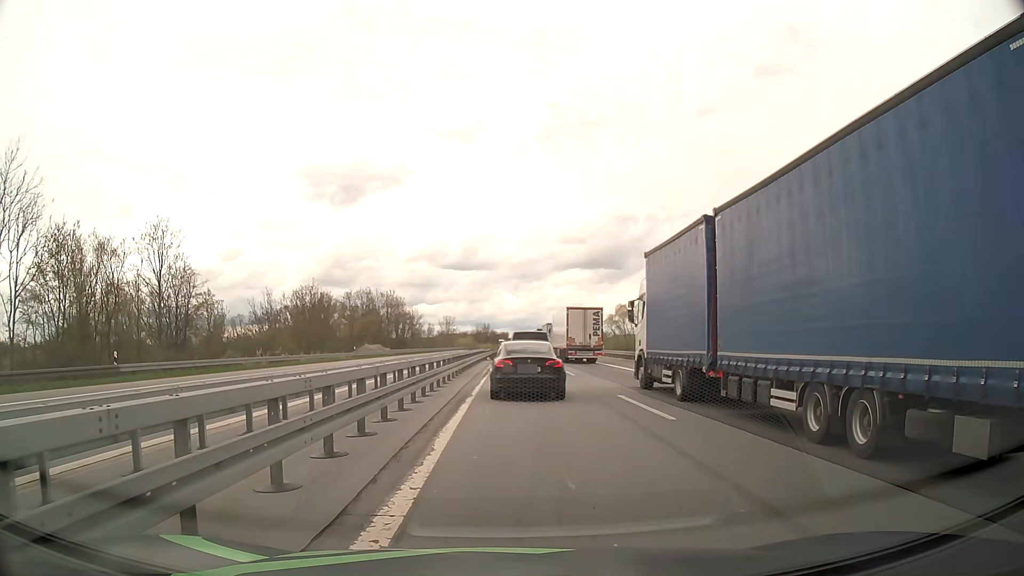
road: motorway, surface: asphalt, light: Day
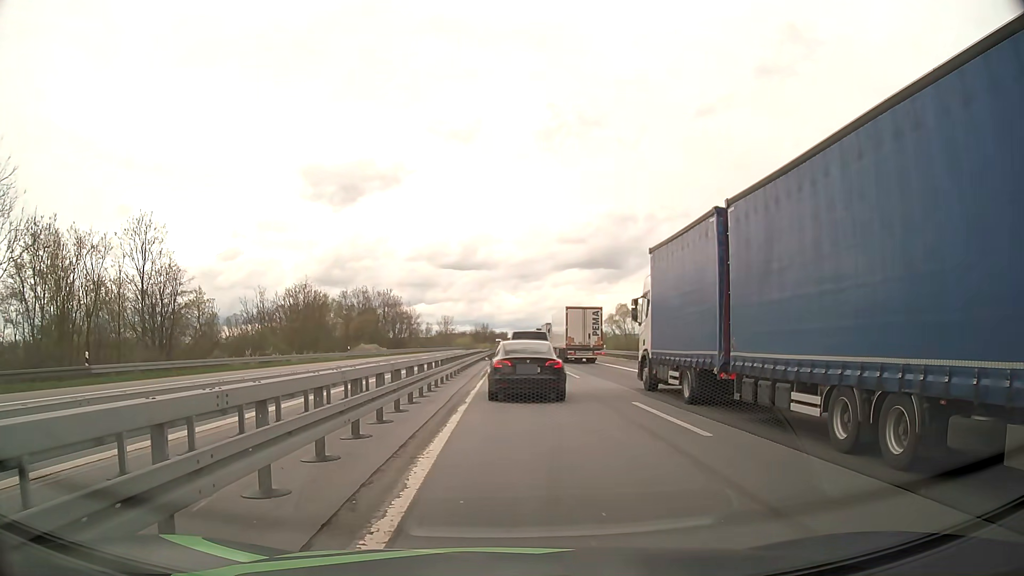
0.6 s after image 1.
(0.0, +2.3) m; 0°
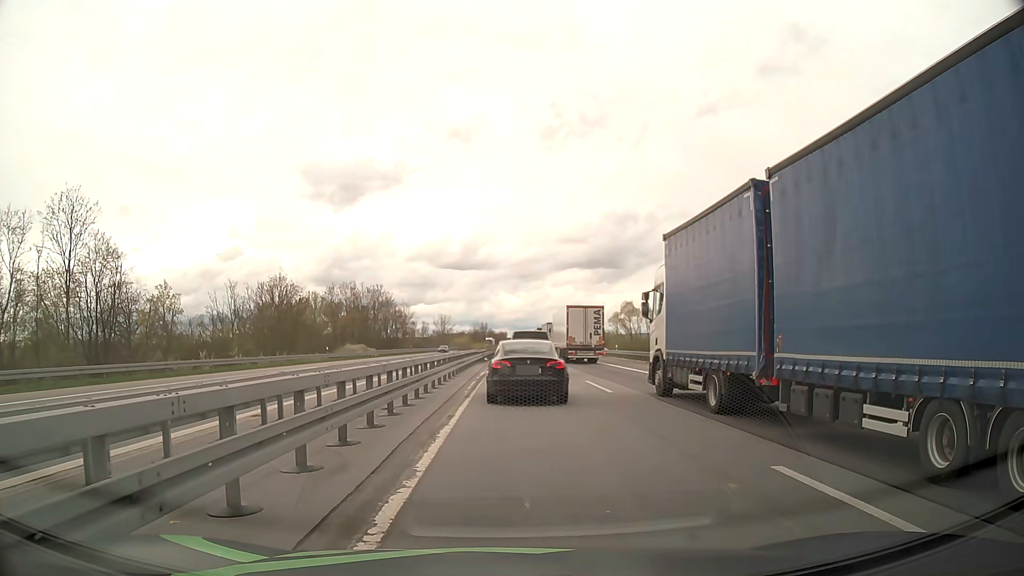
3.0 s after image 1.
(0.0, +8.7) m; 0°
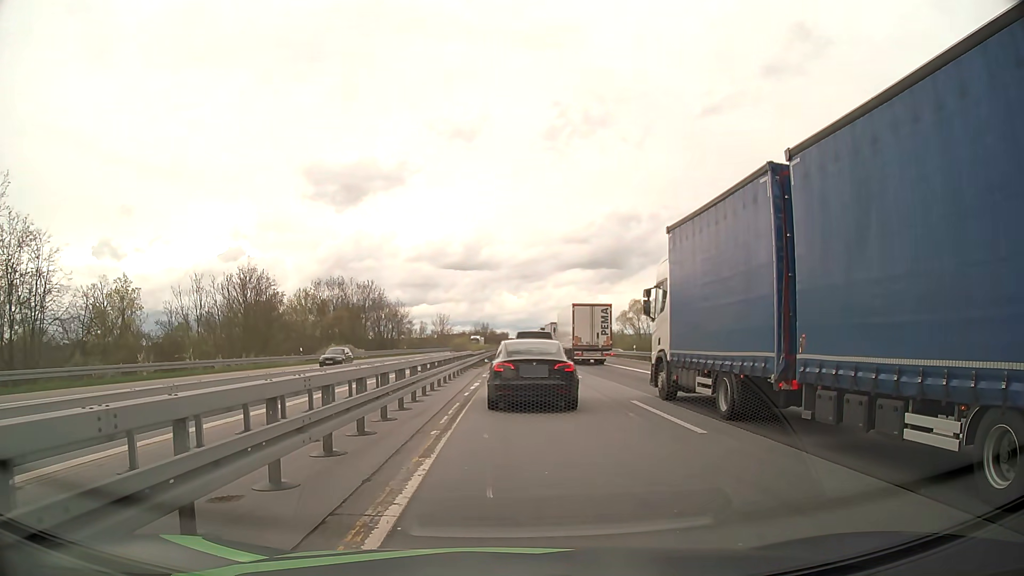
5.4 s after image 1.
(0.0, +9.0) m; 0°
(0, +10) (0, +20) (0, +30) (0, +40) (0, +50) (0, +60) (0, +70) (+1, +80) (+1, +90) (+1, +100) m
